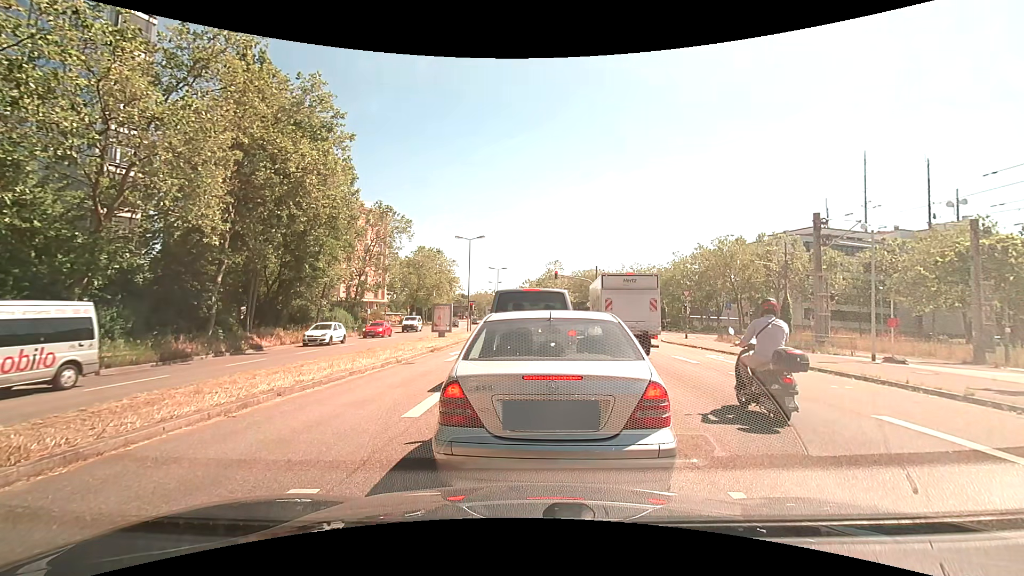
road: secondary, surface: asphalt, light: Day
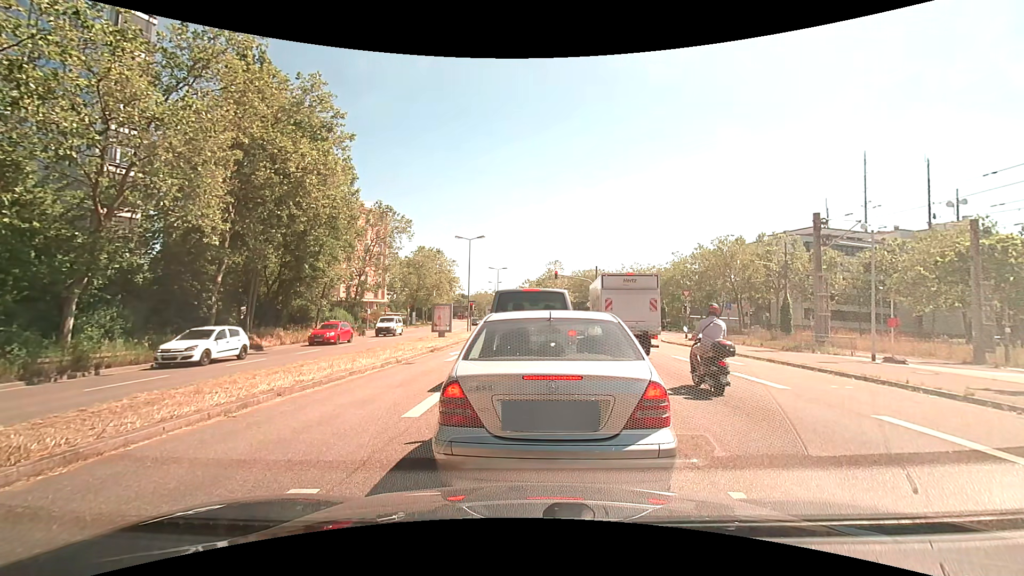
(0.0, 0.0) m; 0°
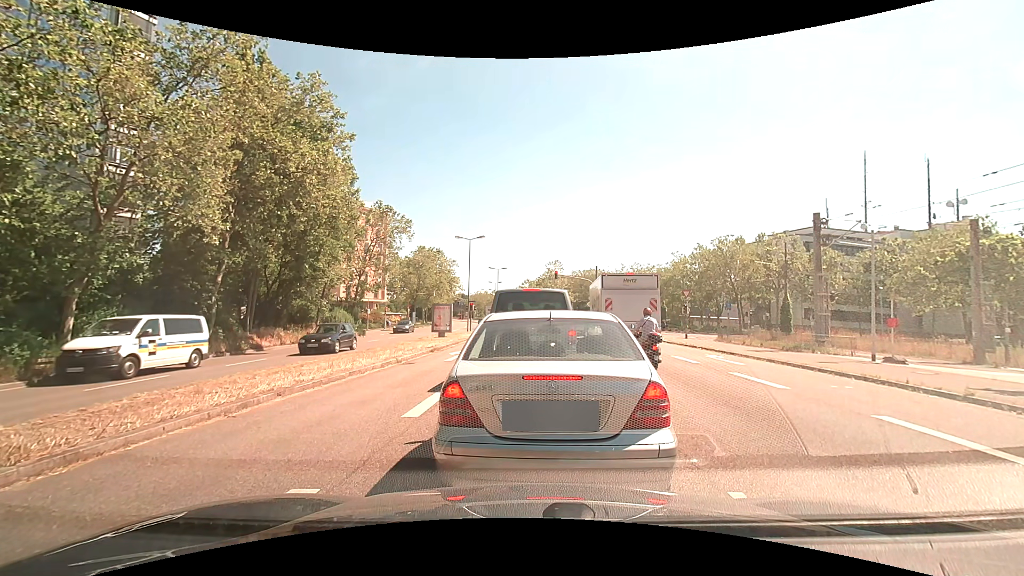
(0.0, 0.0) m; 0°
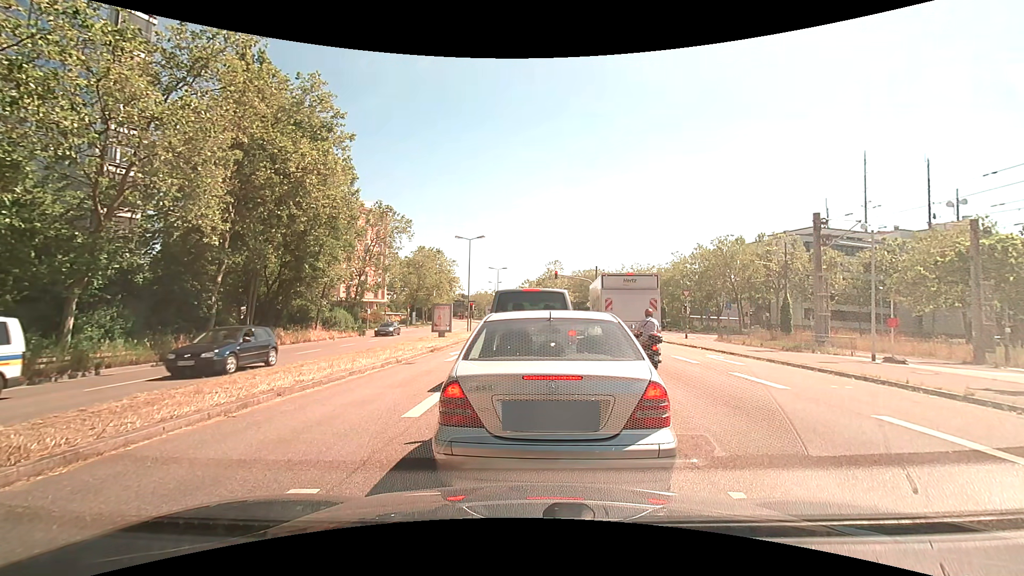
(0.0, 0.0) m; 0°
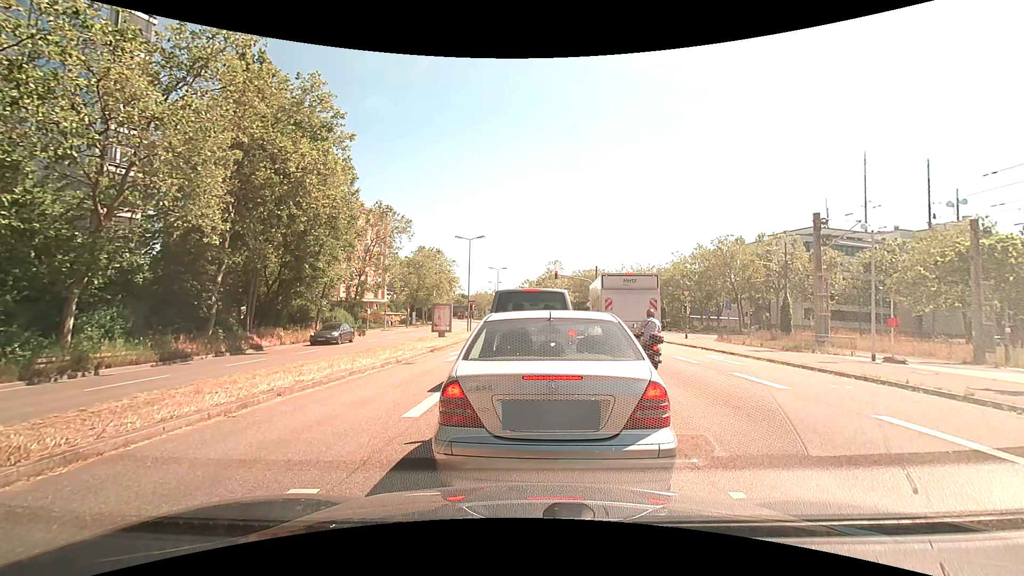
(0.0, 0.0) m; 0°
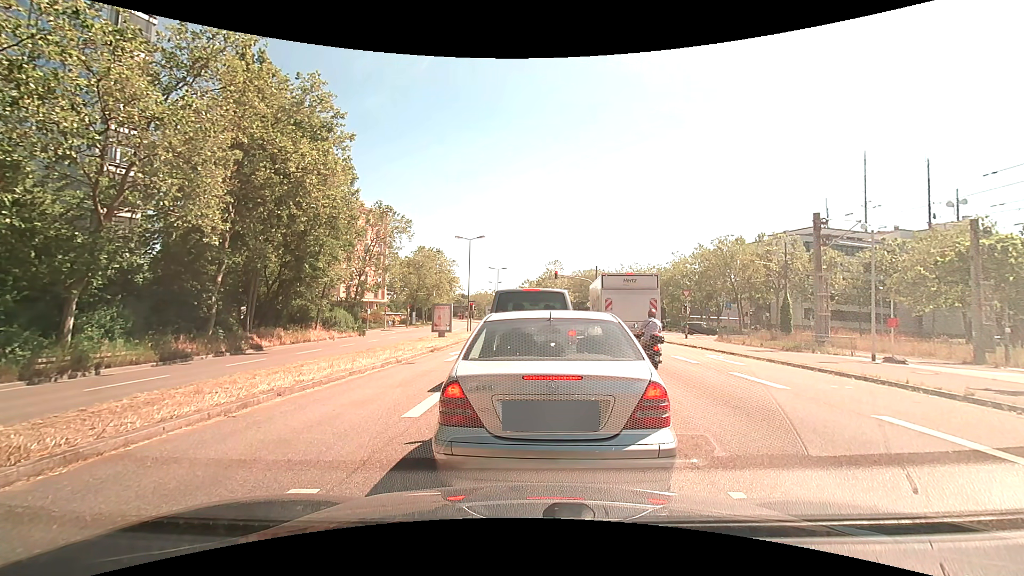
(0.0, 0.0) m; 0°
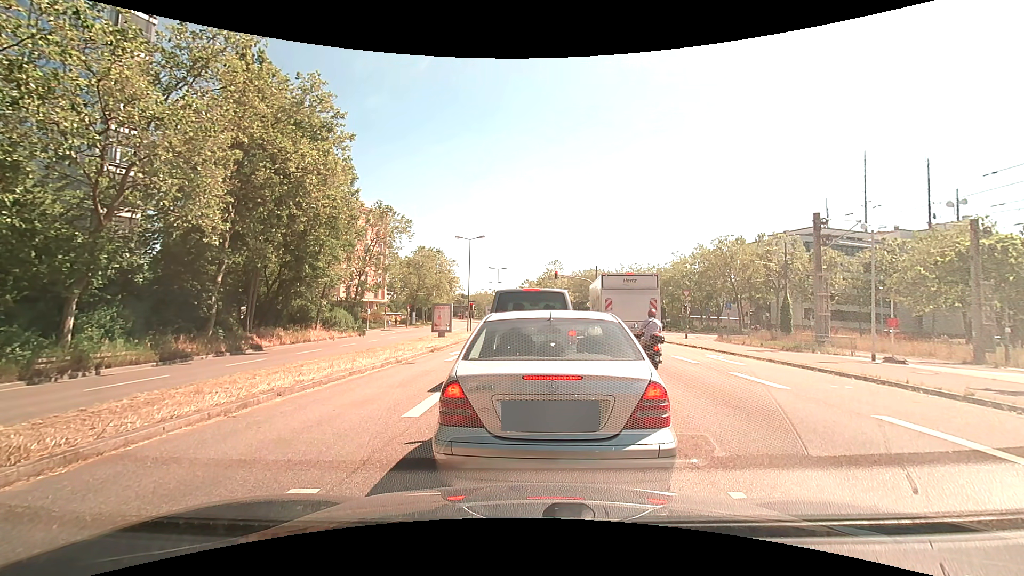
(0.0, 0.0) m; 0°
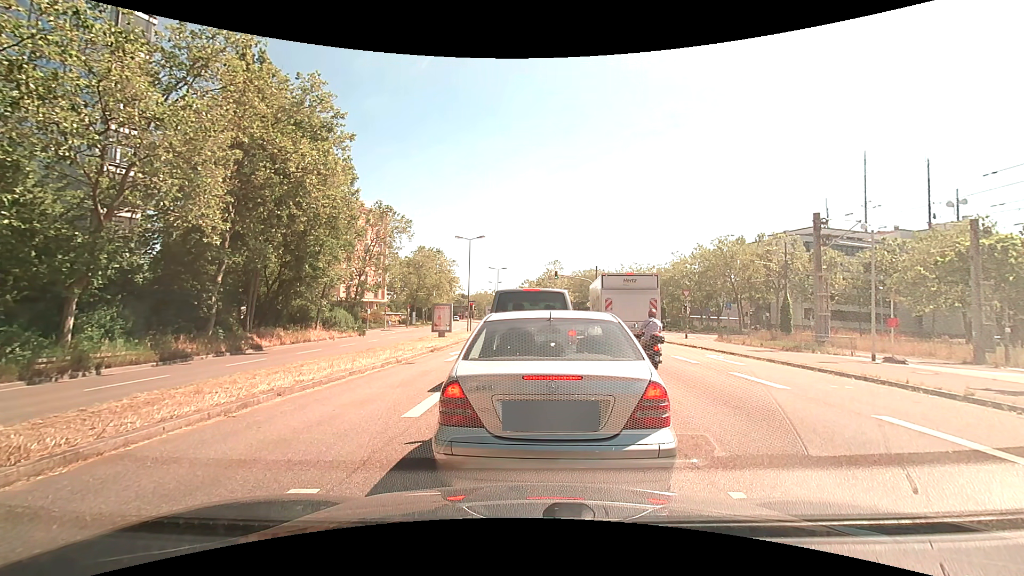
(0.0, 0.0) m; 0°
(0, +10) (+1, +20) (+1, +30) (+2, +40) (+2, +50) (+2, +60) (+2, +70) (+2, +80) (+2, +90) (+1, +100) m
